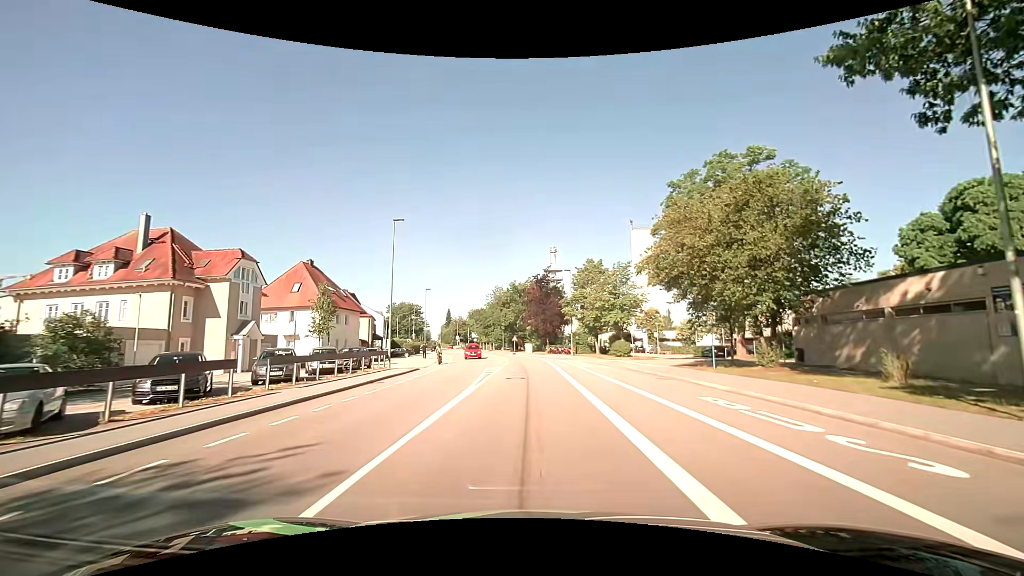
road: tertiary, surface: asphalt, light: Day
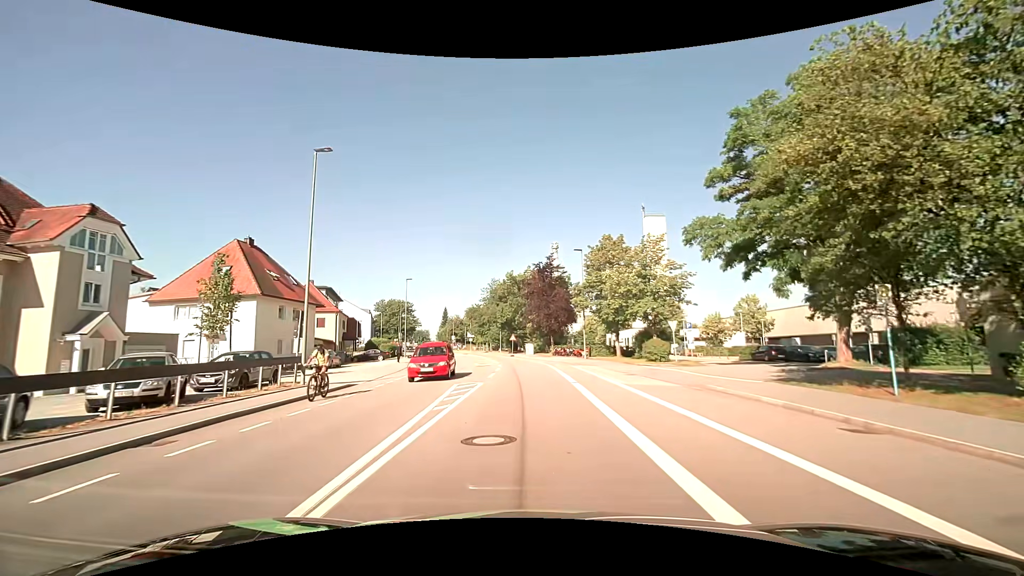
(-0.1, +12.8) m; 0°
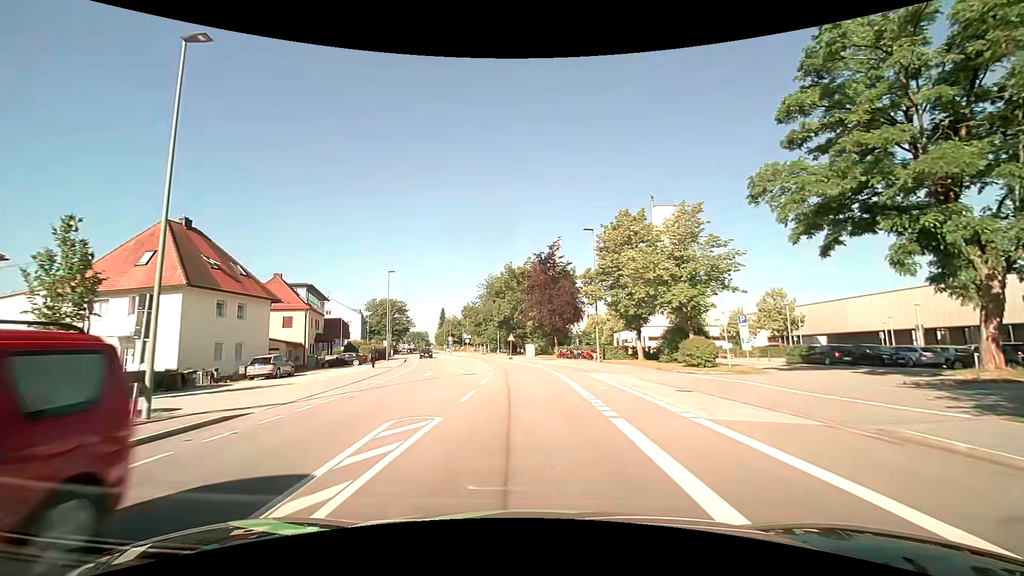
(0.0, +8.5) m; 0°
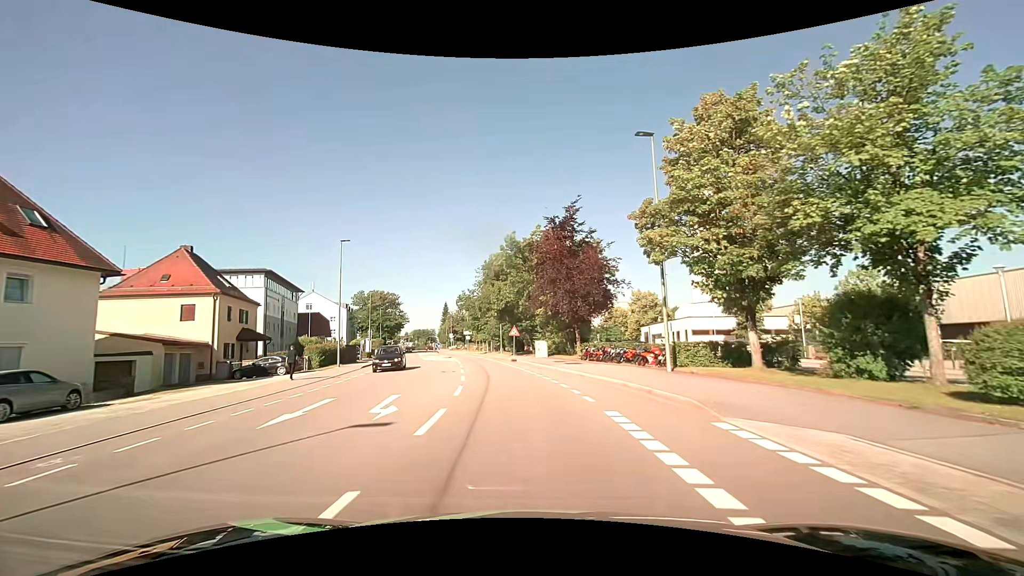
(-0.1, +16.9) m; -1°
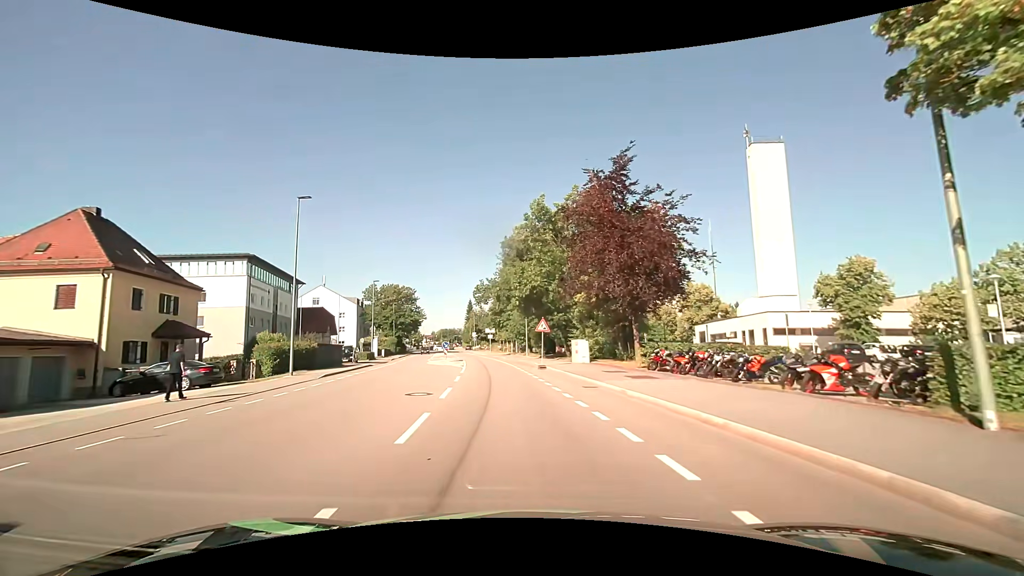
(-0.4, +12.7) m; -3°
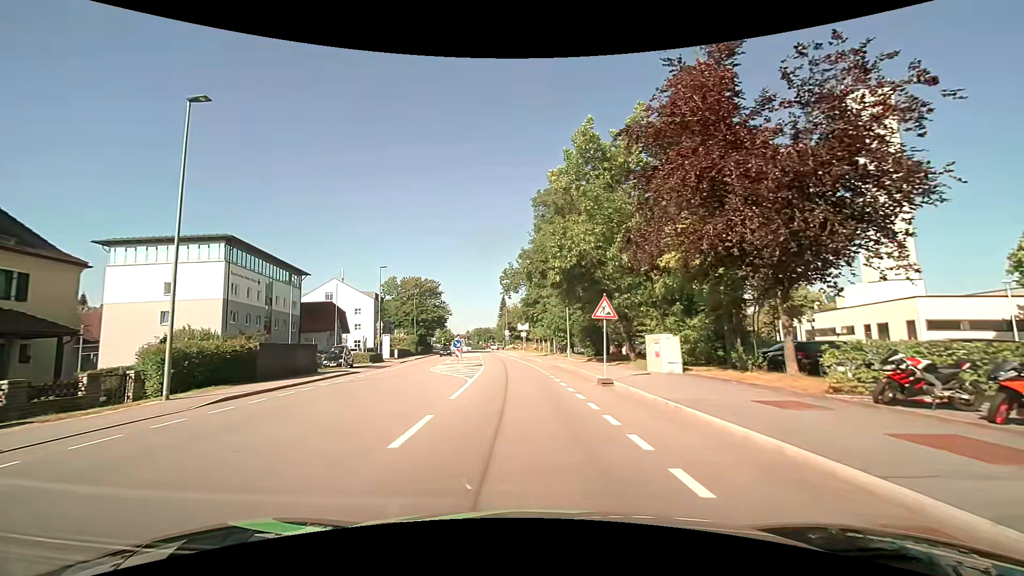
(-0.4, +12.7) m; -4°
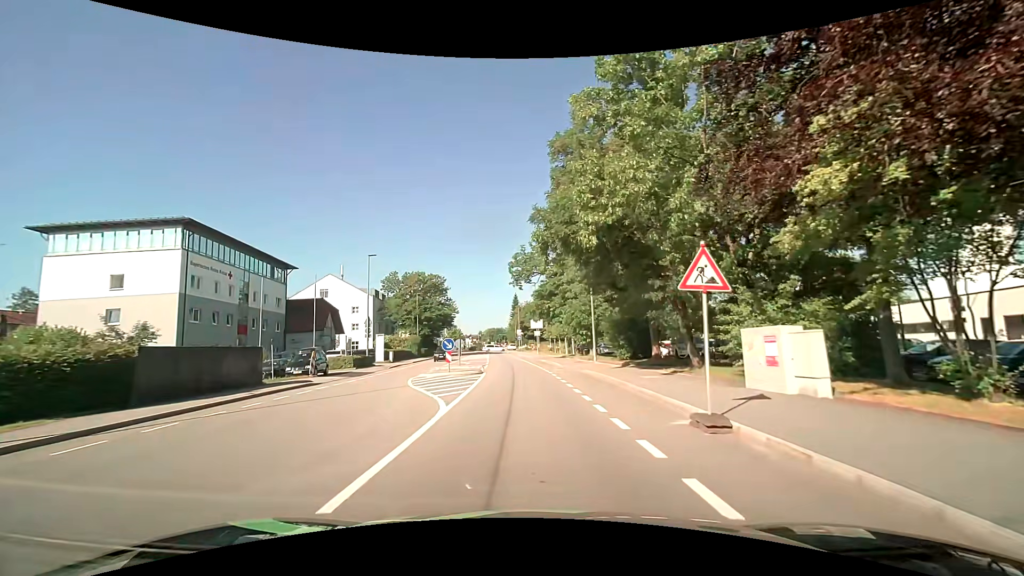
(-0.1, +8.5) m; -2°
